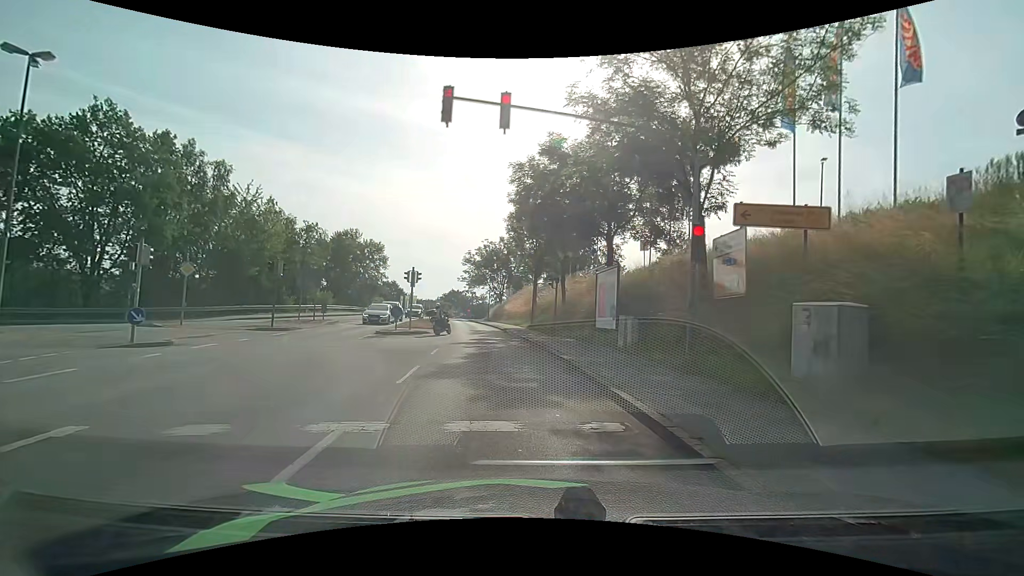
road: tertiary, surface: asphalt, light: Day
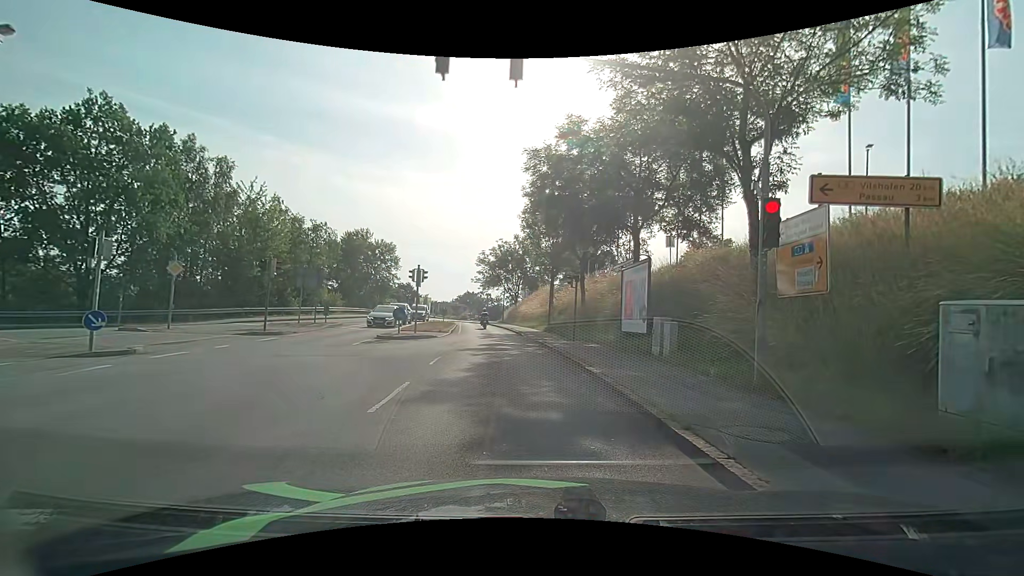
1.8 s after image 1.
(0.0, +2.3) m; 0°
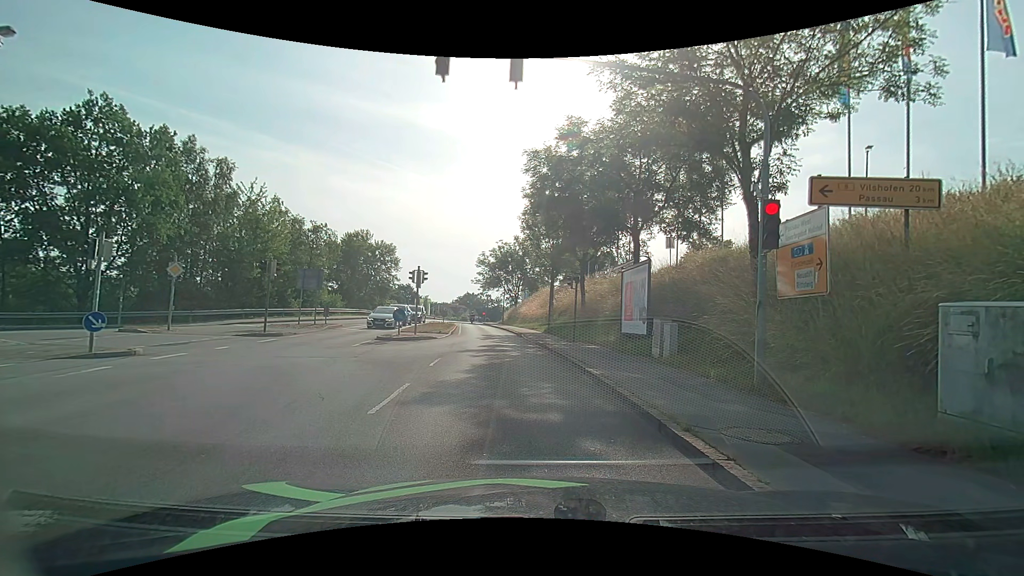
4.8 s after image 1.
(0.0, +0.1) m; 0°
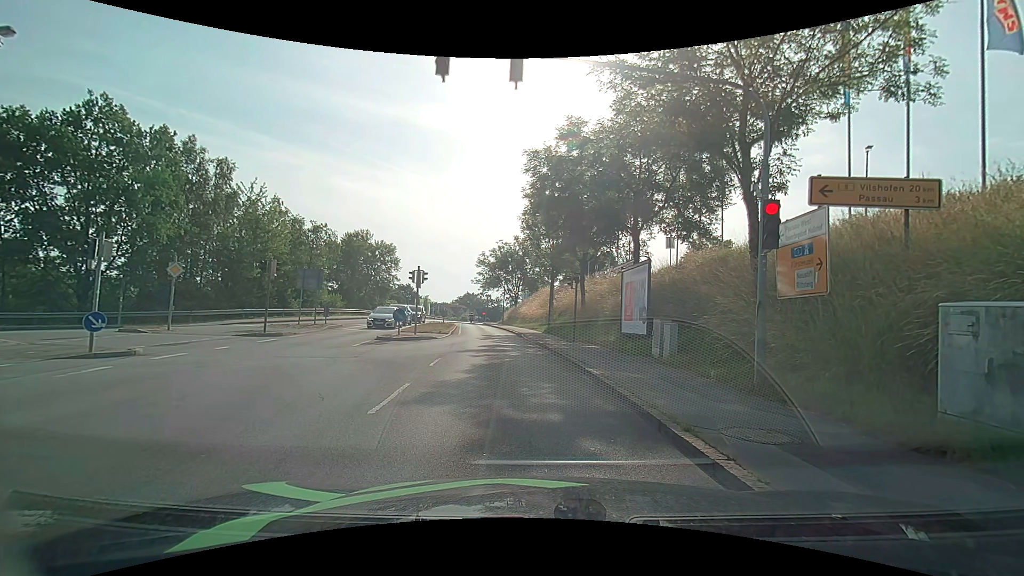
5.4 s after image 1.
(0.0, 0.0) m; 0°
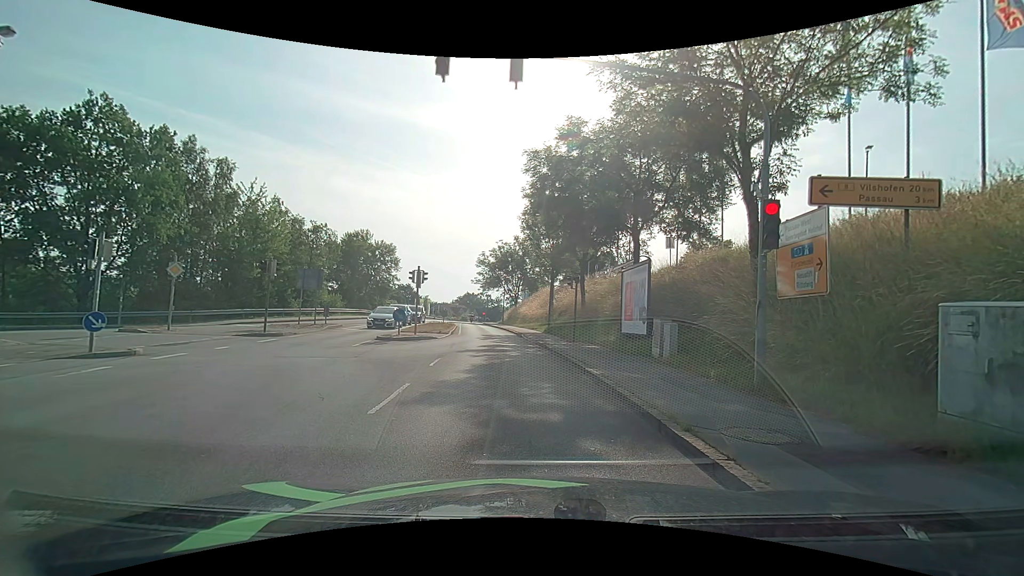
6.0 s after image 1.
(0.0, 0.0) m; 0°
(-1, +10) (-2, +20) (-3, +30) (-5, +40) (-6, +50) (-8, +59) (-10, +69) (-12, +79) (-13, +89) (-14, +99) m
